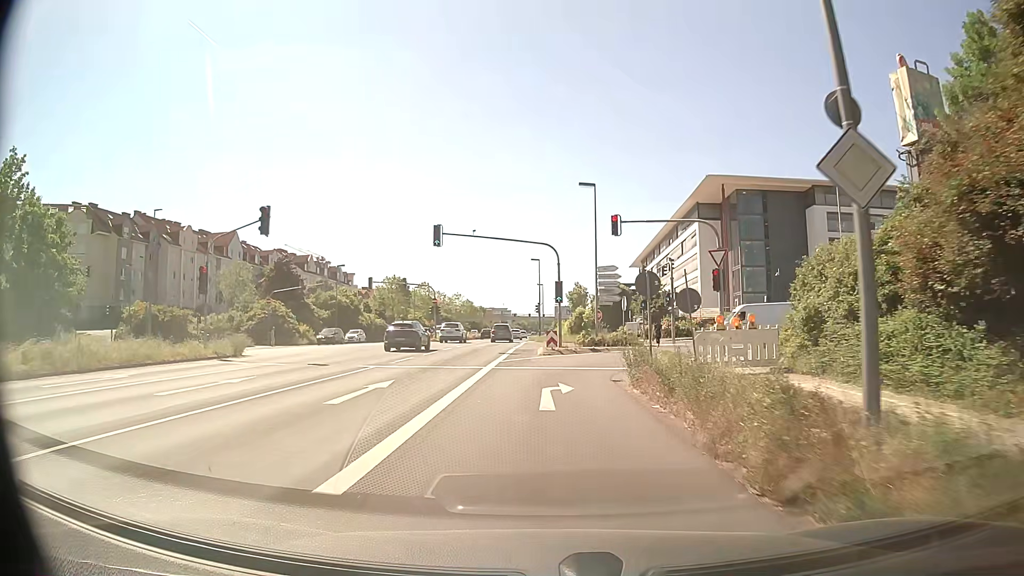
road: primary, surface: asphalt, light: Day
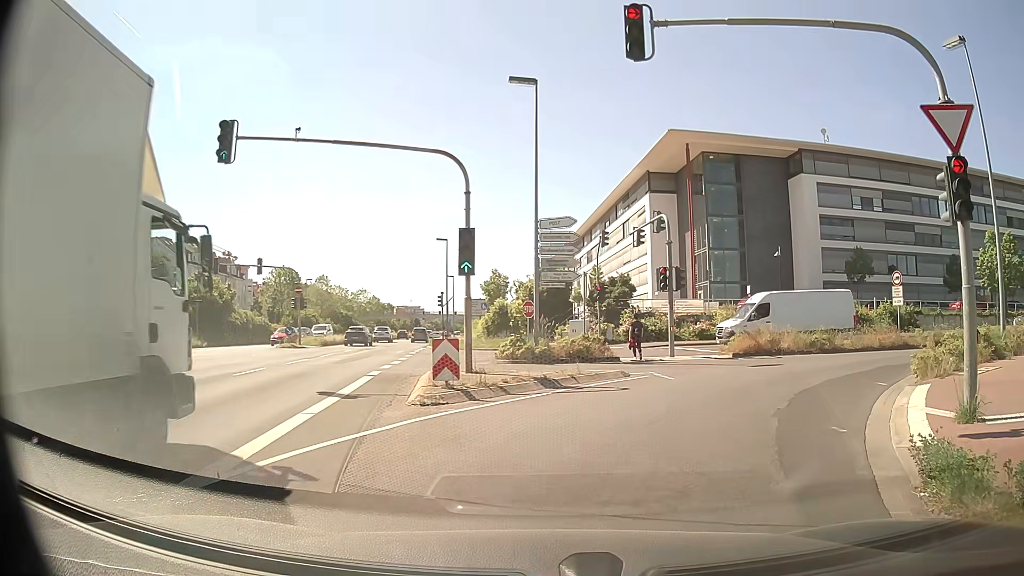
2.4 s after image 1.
(+0.2, +17.7) m; +8°
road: residential
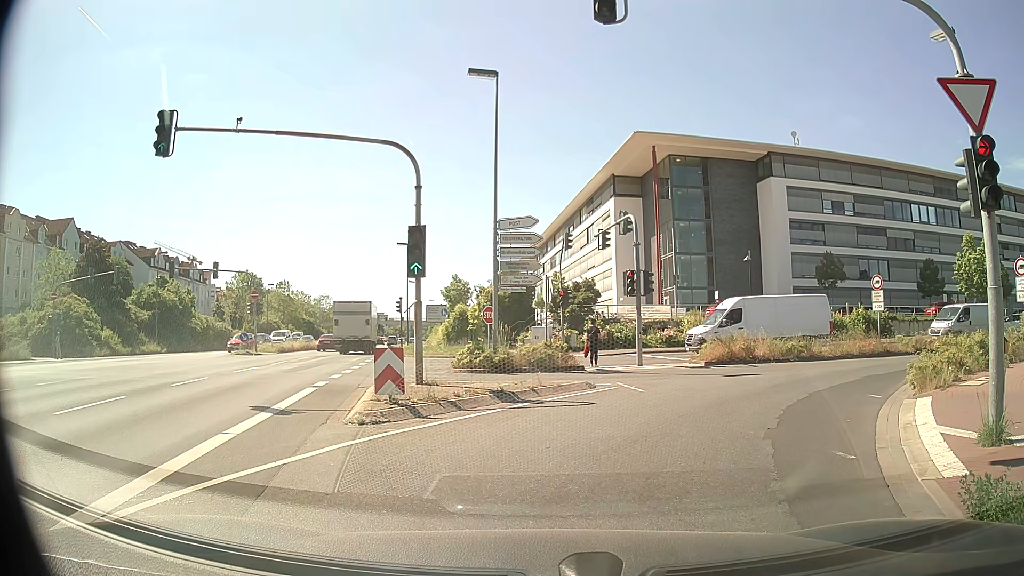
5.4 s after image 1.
(0.0, +1.2) m; +1°
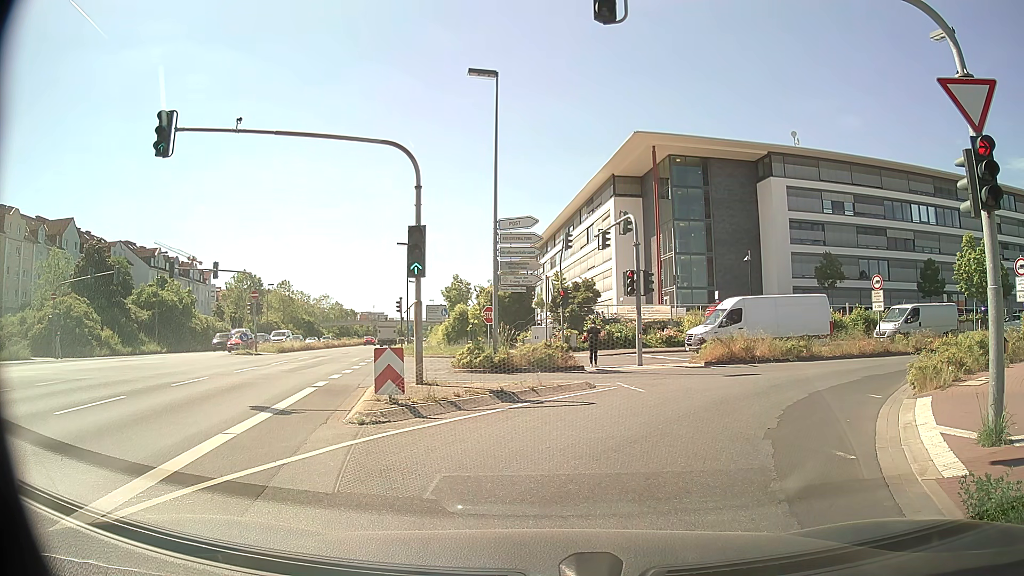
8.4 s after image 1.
(0.0, 0.0) m; 0°
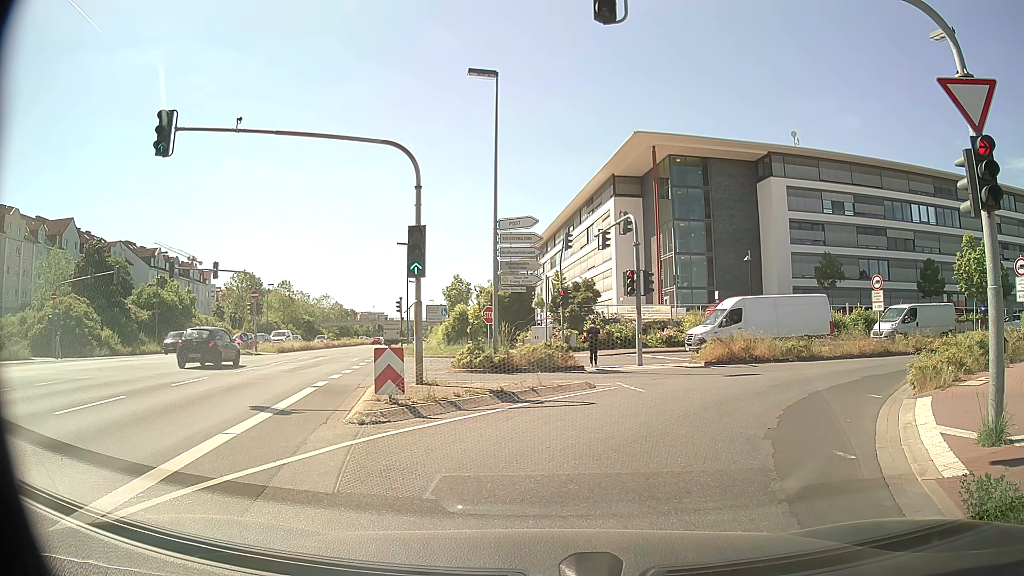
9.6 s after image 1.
(0.0, 0.0) m; 0°
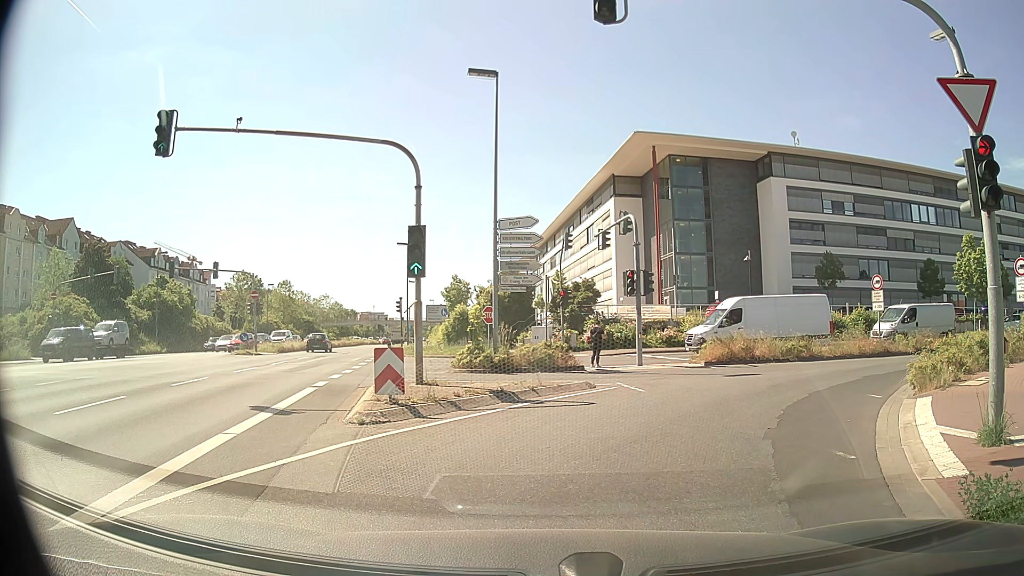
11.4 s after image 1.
(0.0, 0.0) m; 0°
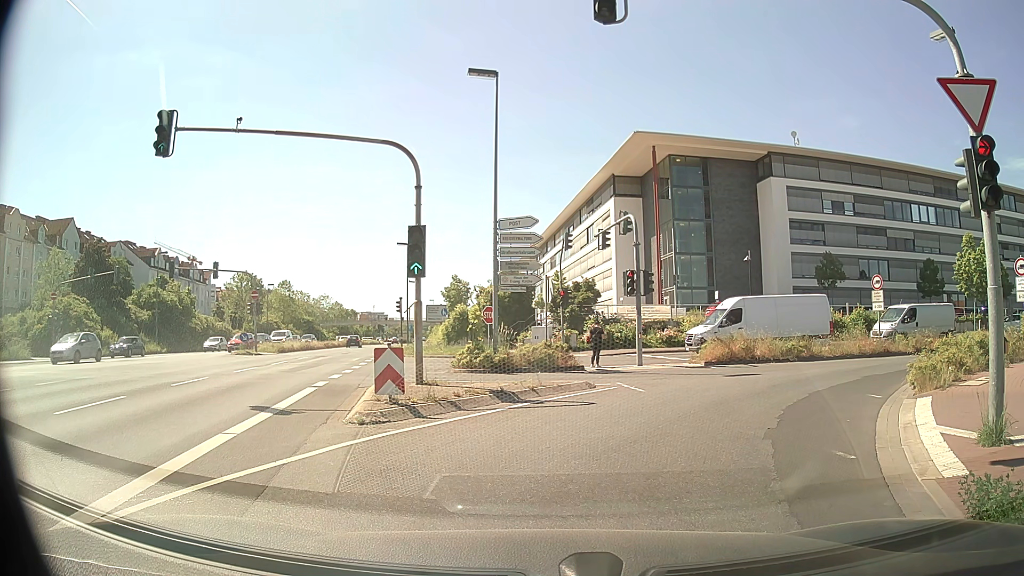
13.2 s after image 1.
(0.0, 0.0) m; 0°
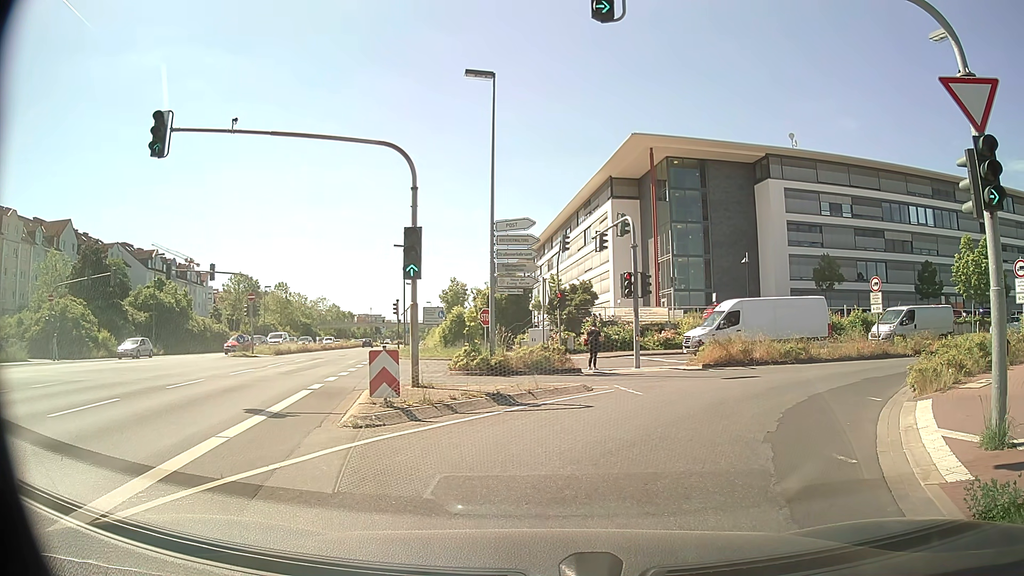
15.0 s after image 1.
(0.0, +0.1) m; 0°
(+2, +10) (+7, +18) (+16, +23) (+26, +26) (+35, +27) (+45, +29) (+55, +30) (+65, +31) (+75, +32) (+85, +32) m
